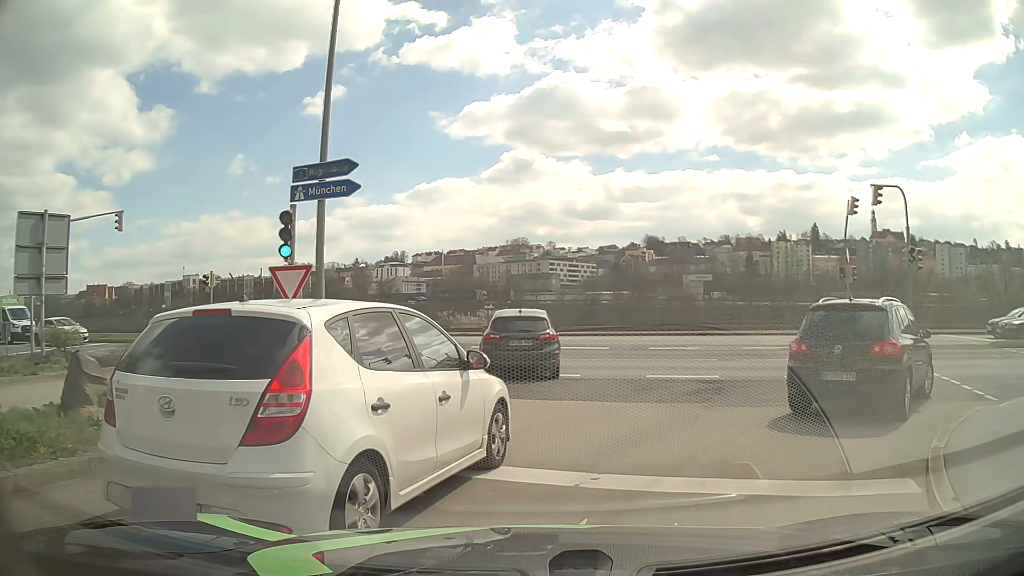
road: tertiary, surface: asphalt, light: Day
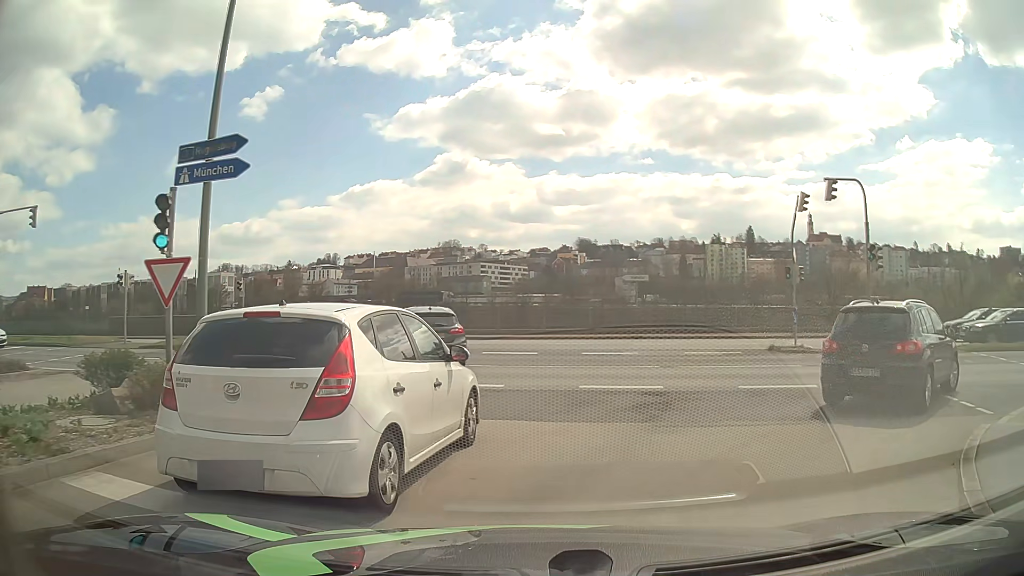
(+0.1, +2.0) m; +7°
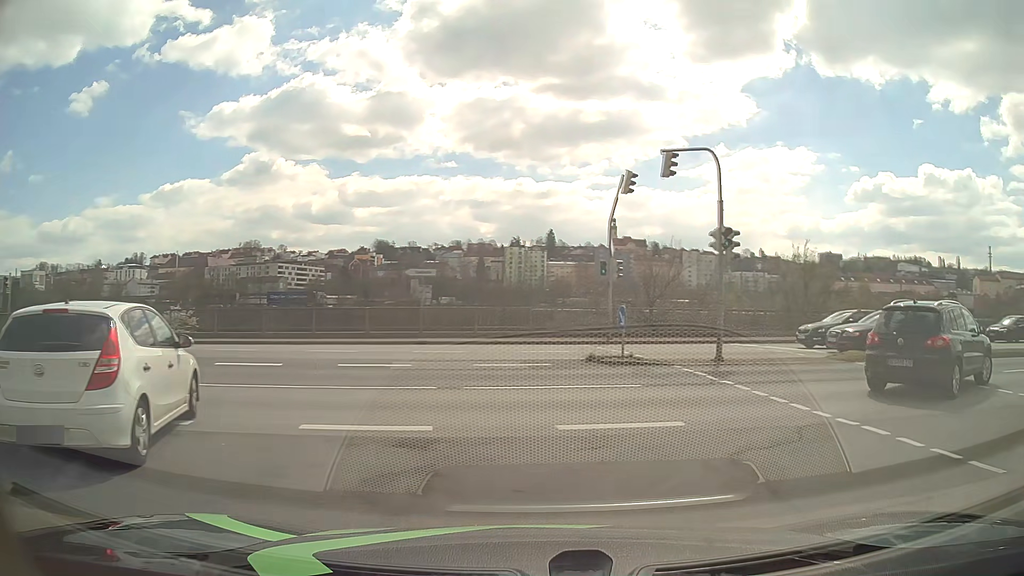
(+0.6, +5.0) m; +16°
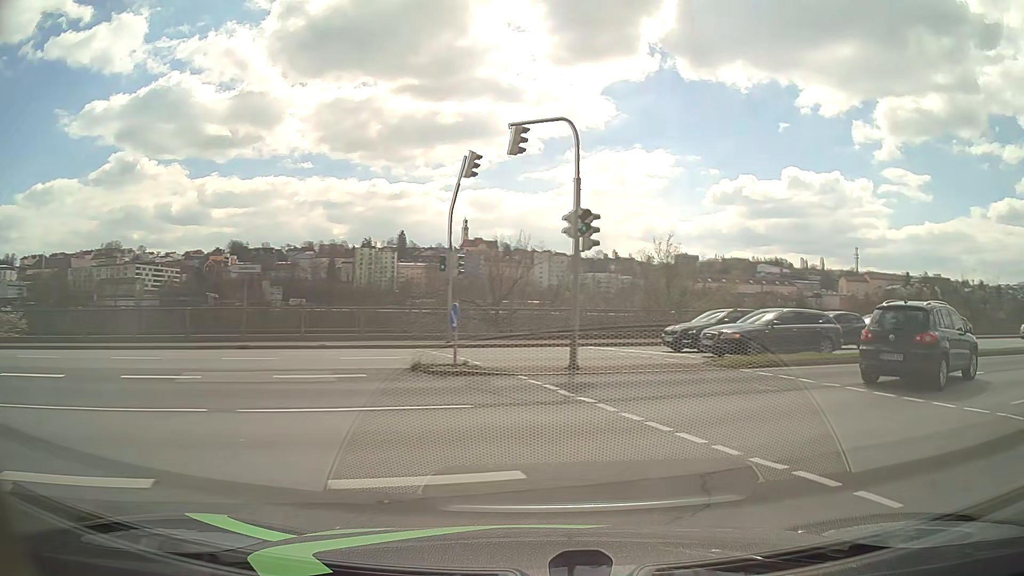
(+0.3, +2.9) m; +11°
